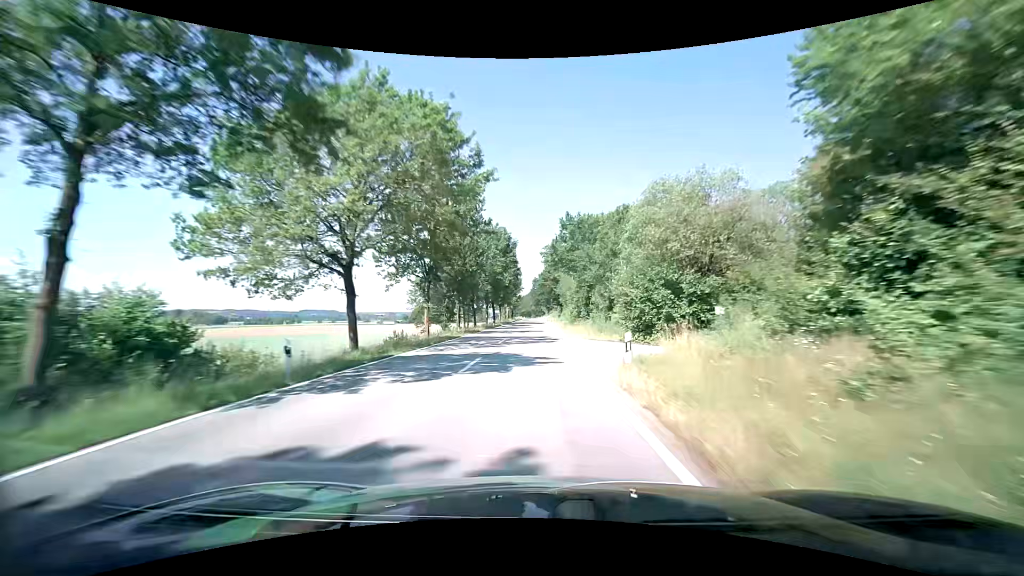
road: tertiary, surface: asphalt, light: Day
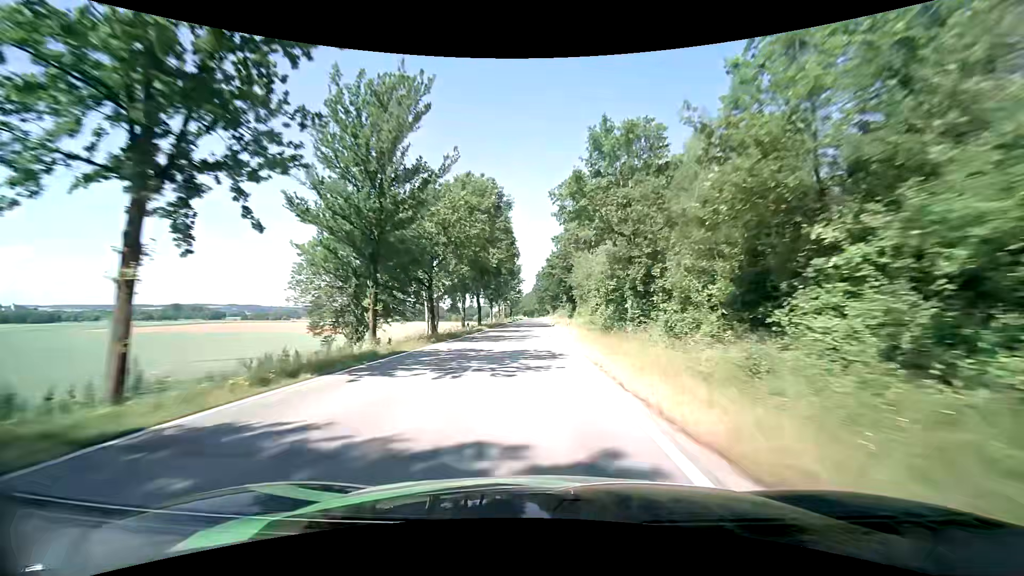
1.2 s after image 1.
(-0.1, +27.2) m; 0°
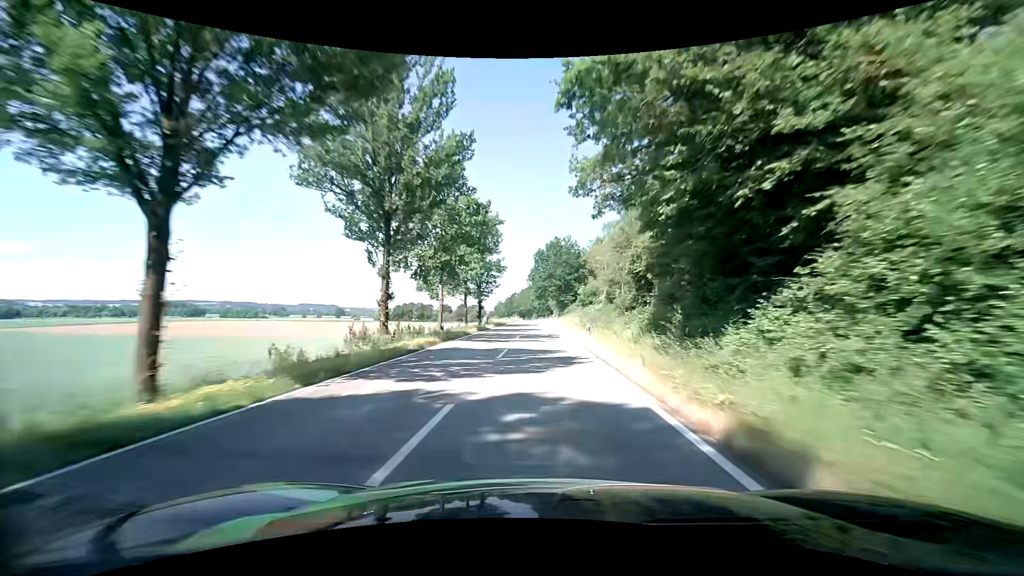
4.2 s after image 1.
(0.0, +68.1) m; 0°
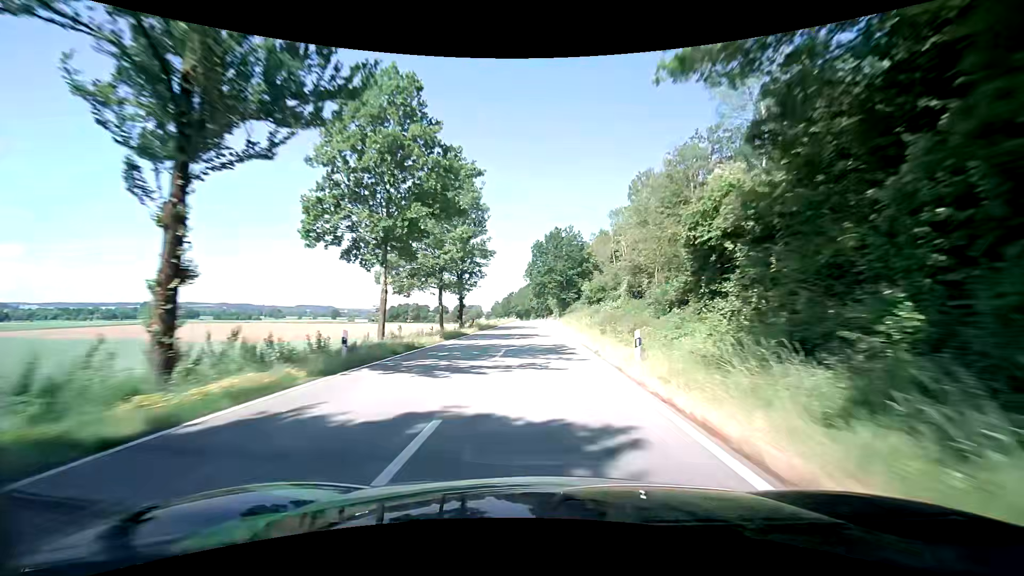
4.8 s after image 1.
(0.0, +13.7) m; 0°
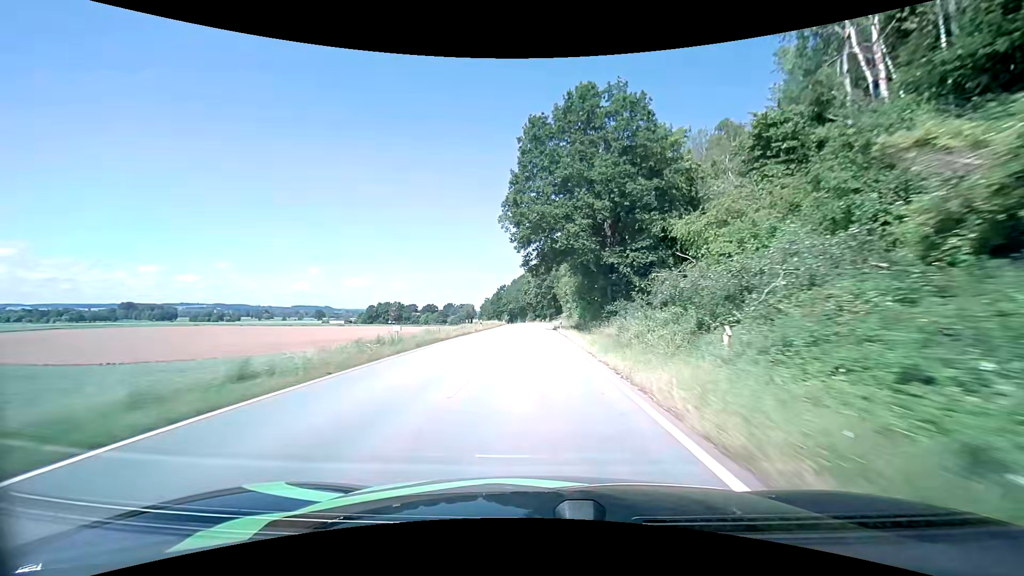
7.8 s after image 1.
(+0.3, +68.6) m; 0°
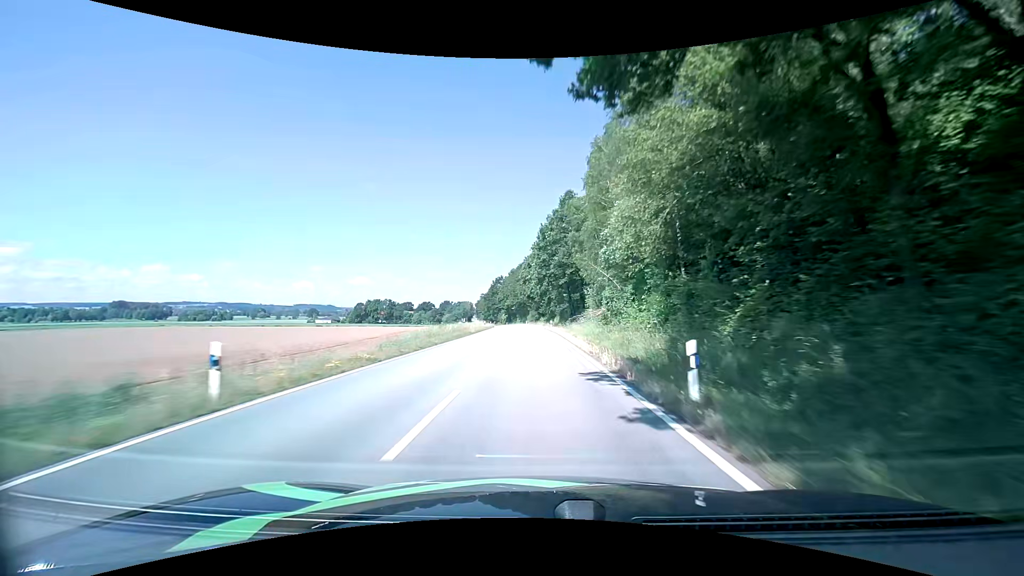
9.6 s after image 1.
(-0.2, +40.9) m; -1°
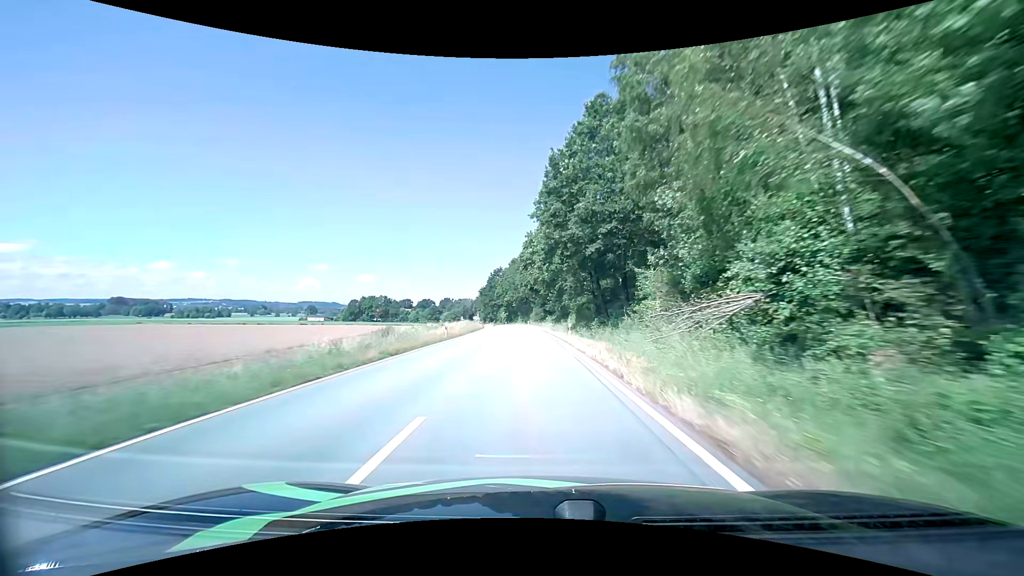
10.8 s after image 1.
(+0.1, +27.0) m; 0°
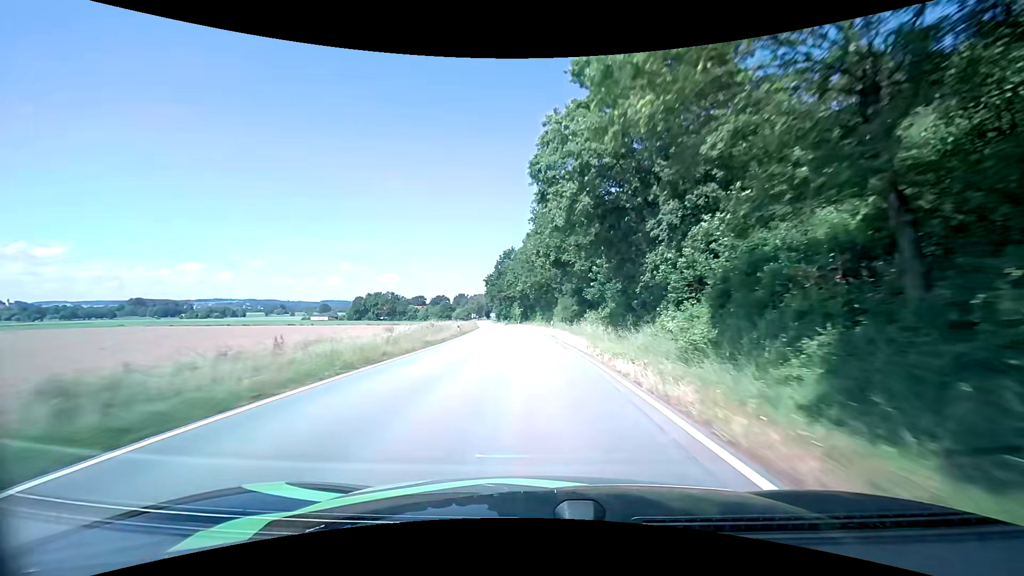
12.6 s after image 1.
(-0.7, +39.9) m; -3°
(0, +10) (0, +20) (0, +30) (-1, +40) (-1, +50) (-2, +60) (-3, +70) (-3, +80) (-4, +90) (-5, +100) m
